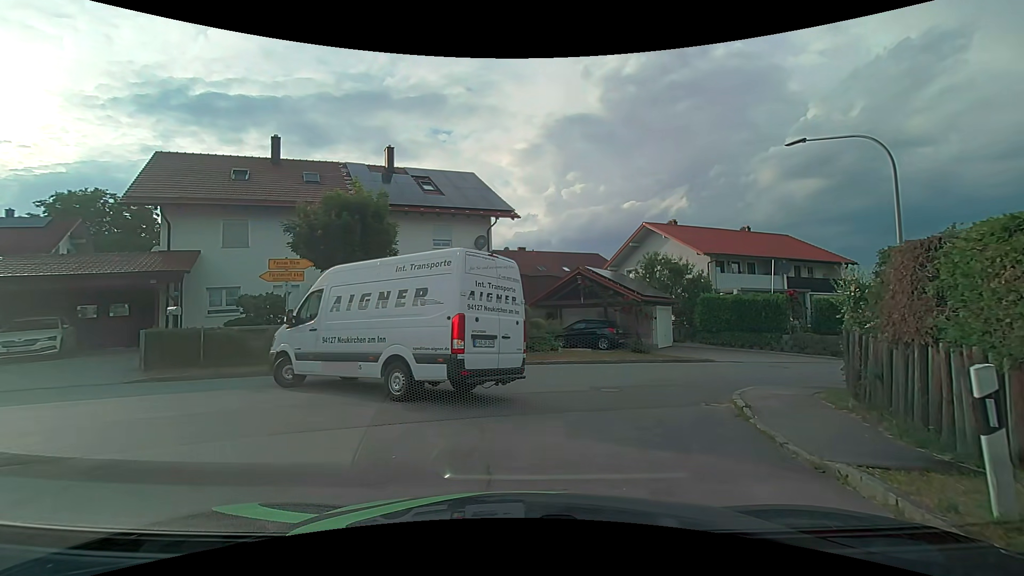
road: tertiary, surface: asphalt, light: Day
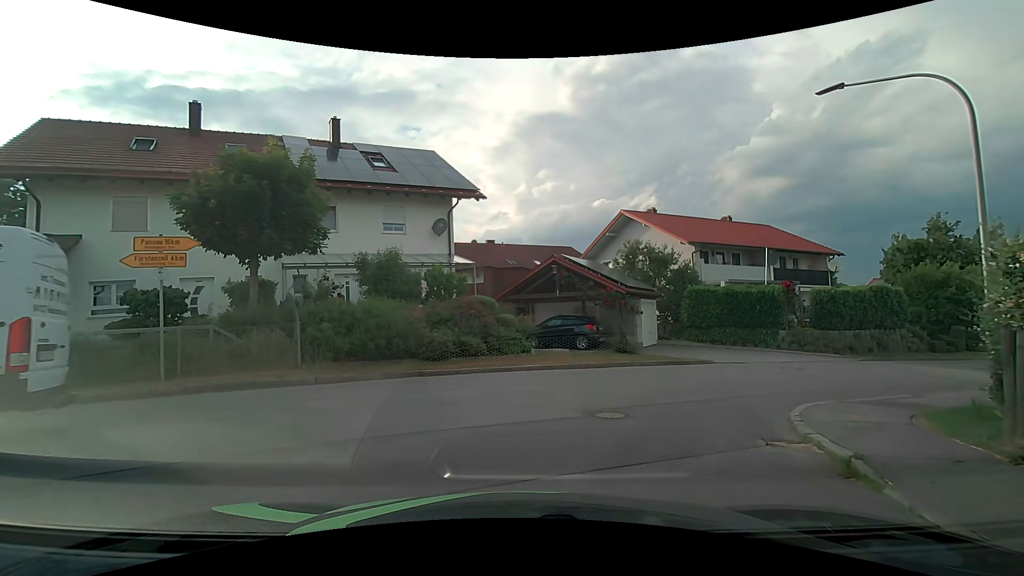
(+0.1, +3.7) m; +3°
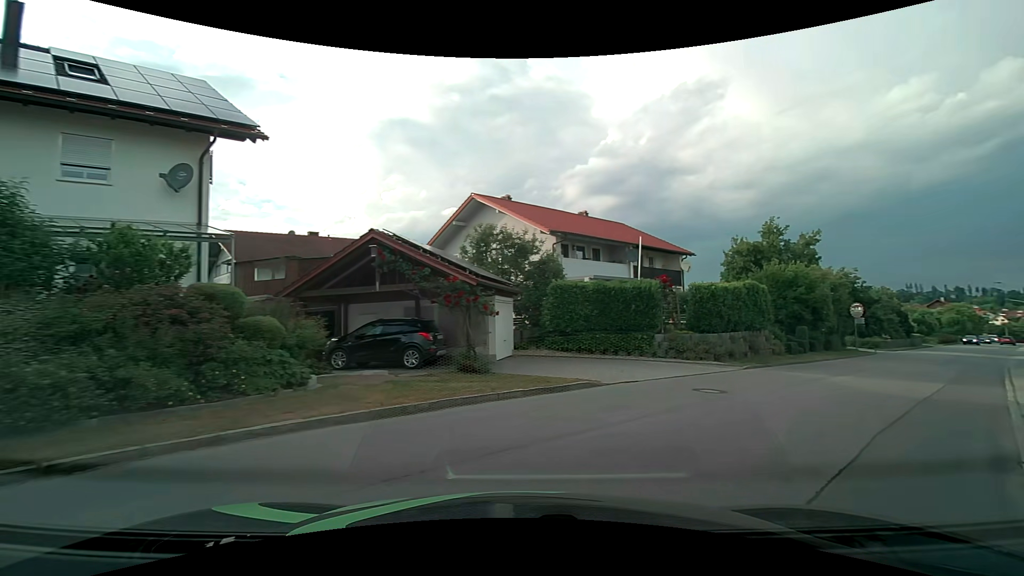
(+0.8, +7.4) m; +17°
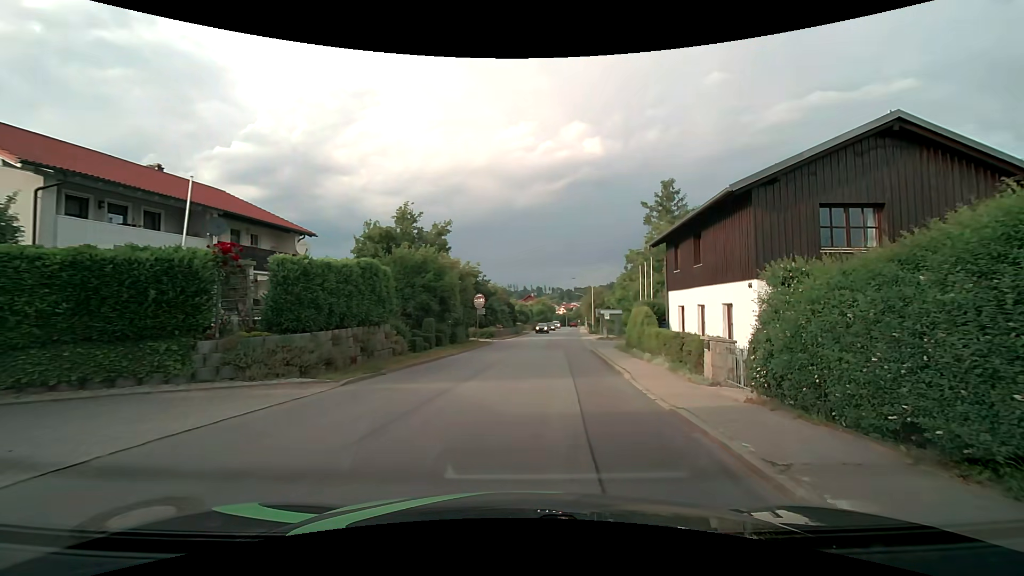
(+3.1, +7.5) m; +39°
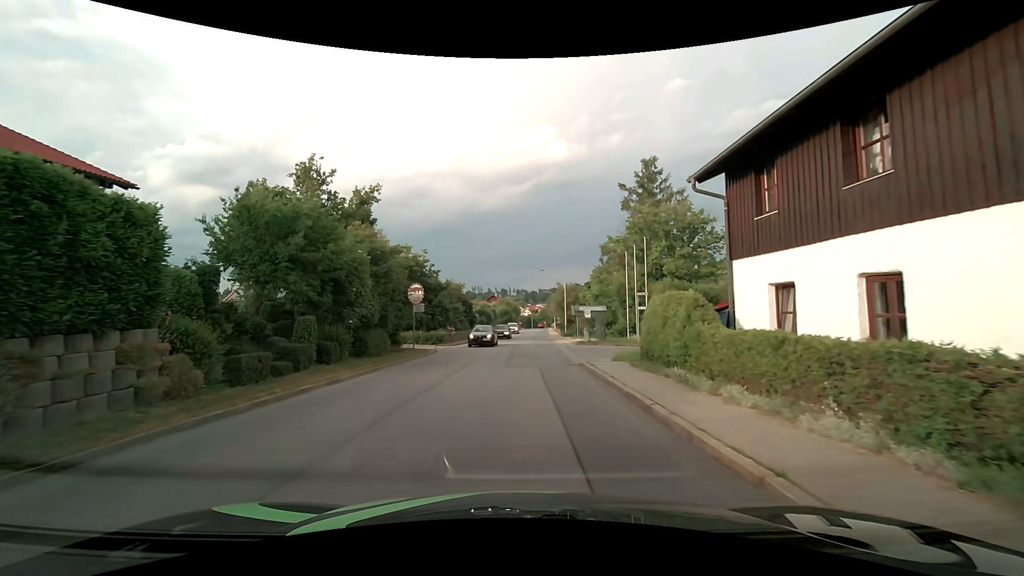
(+0.7, +11.2) m; +5°
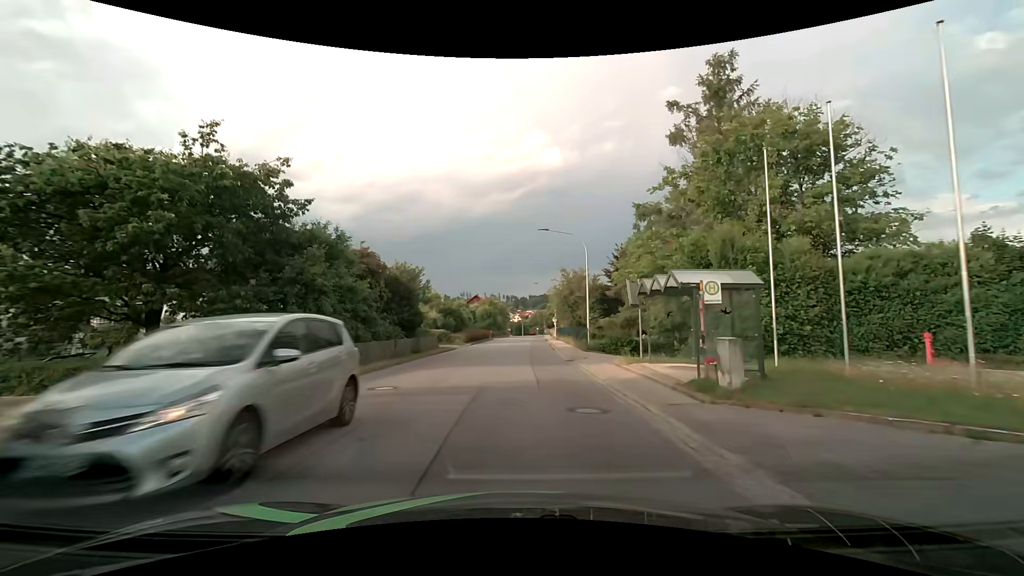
(+0.3, +26.0) m; +1°
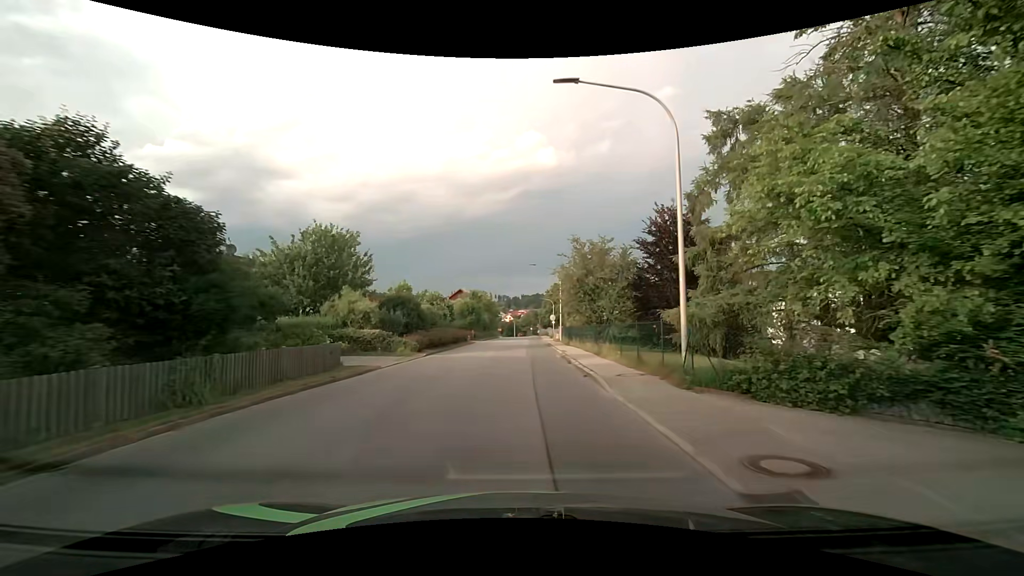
(+0.3, +18.7) m; +1°
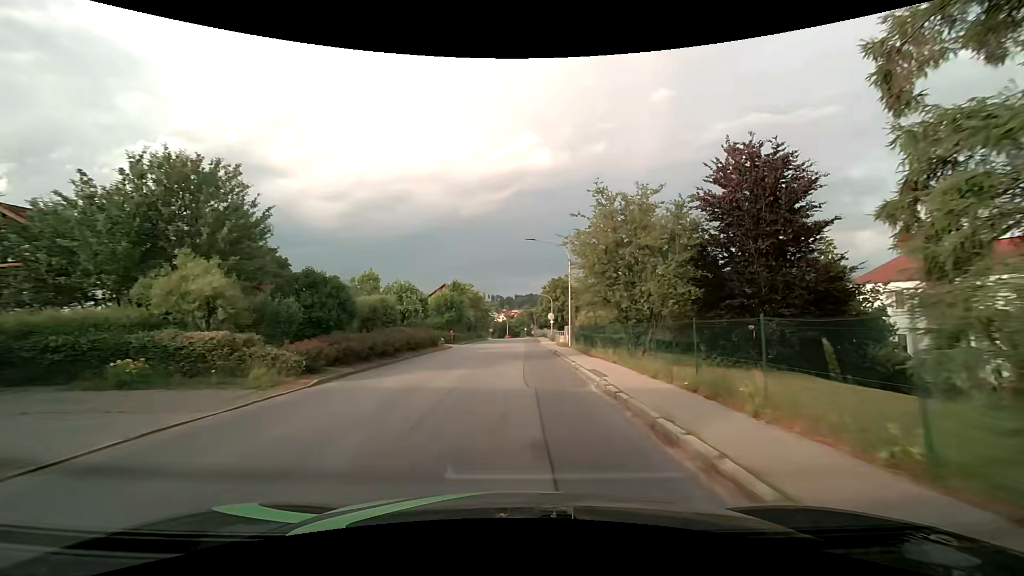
(+0.1, +13.5) m; +1°
(0, +10) (0, +20) (0, +30) (0, +40) (0, +50) (+1, +60) (+1, +70) (+1, +80) (+1, +90) (+1, +100) m
